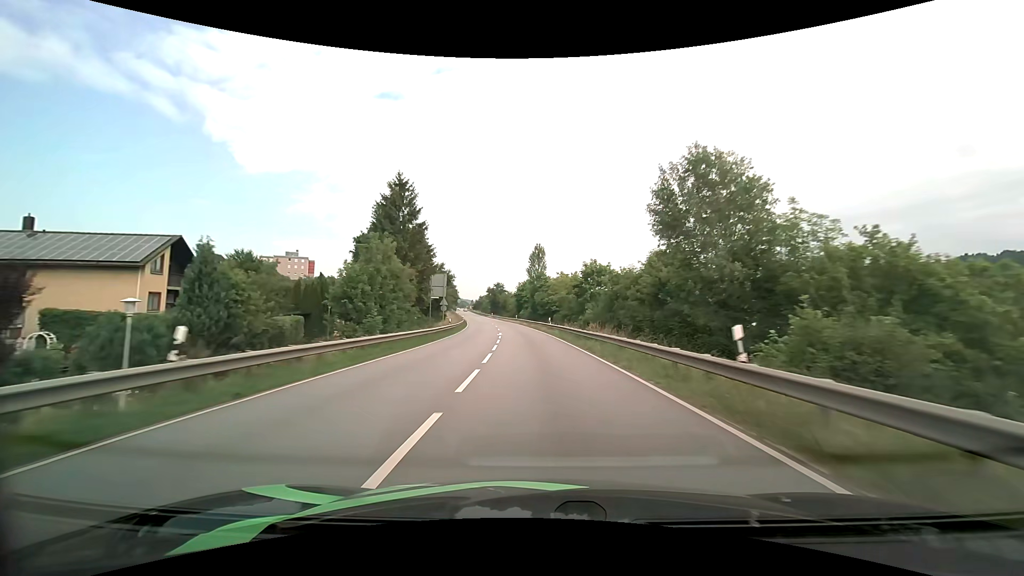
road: primary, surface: asphalt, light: Day
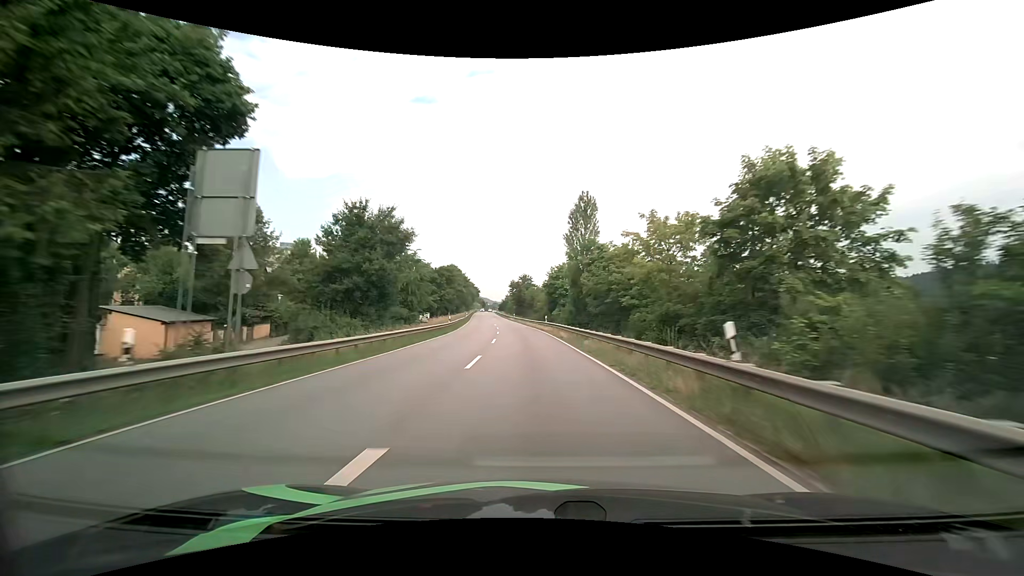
(-1.1, +38.6) m; -4°
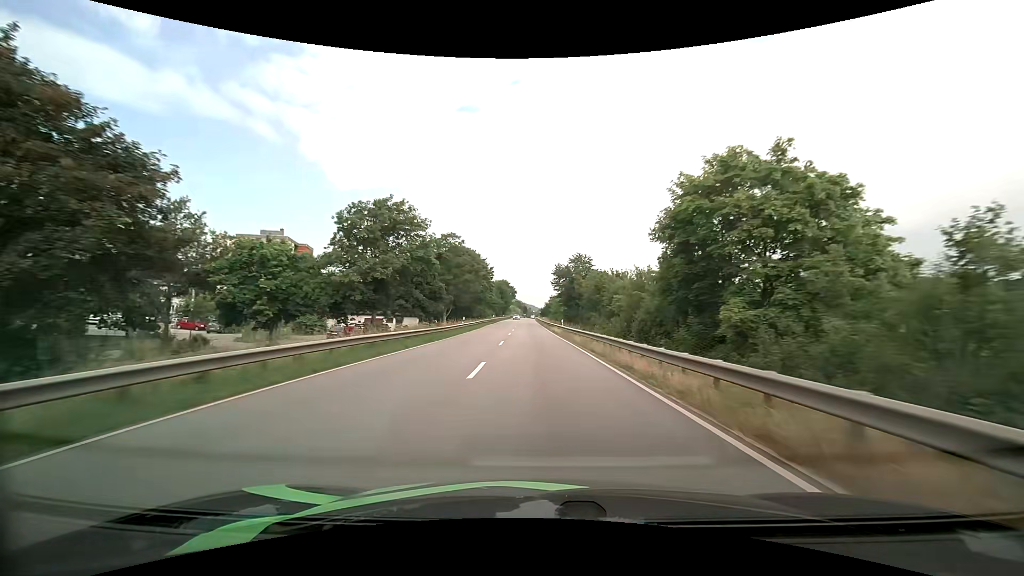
(-2.6, +50.0) m; -5°
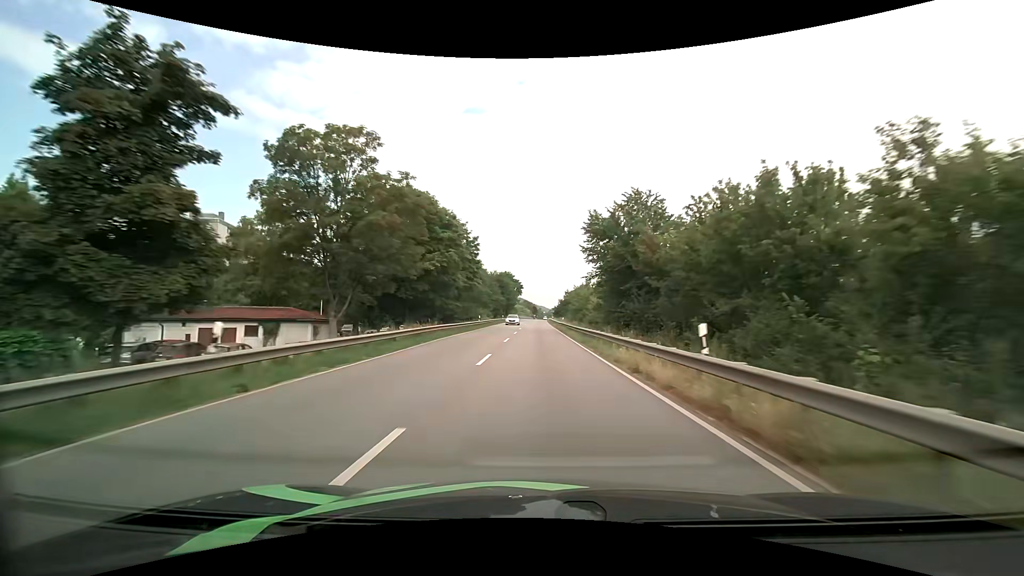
(-0.6, +37.2) m; -1°
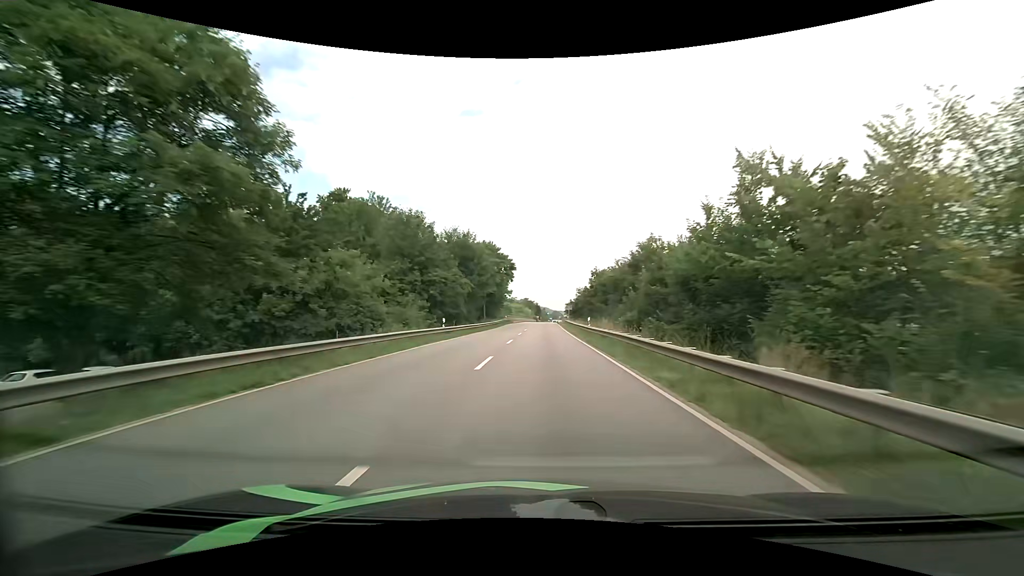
(-0.4, +61.3) m; 0°
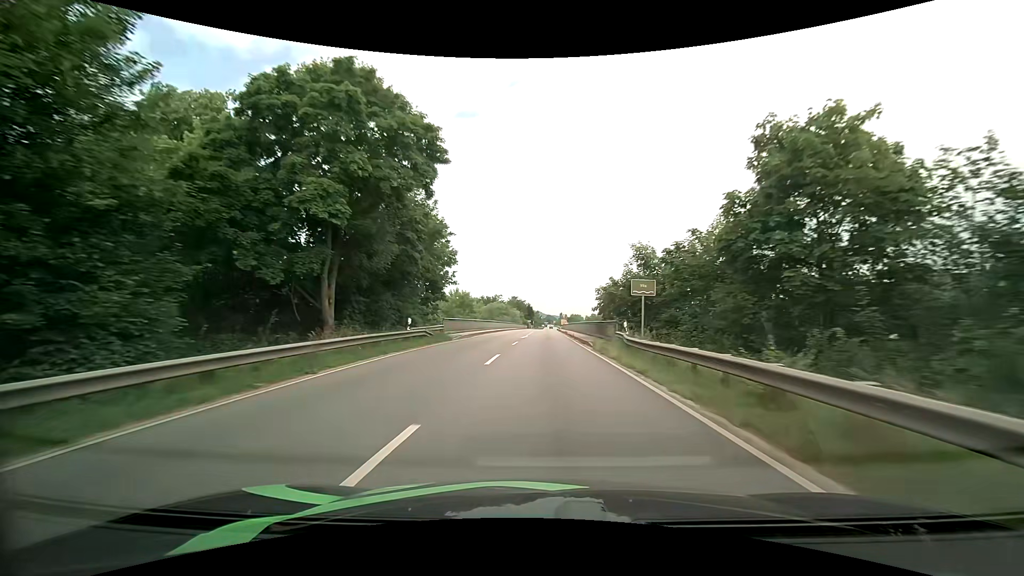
(+0.2, +58.0) m; +1°
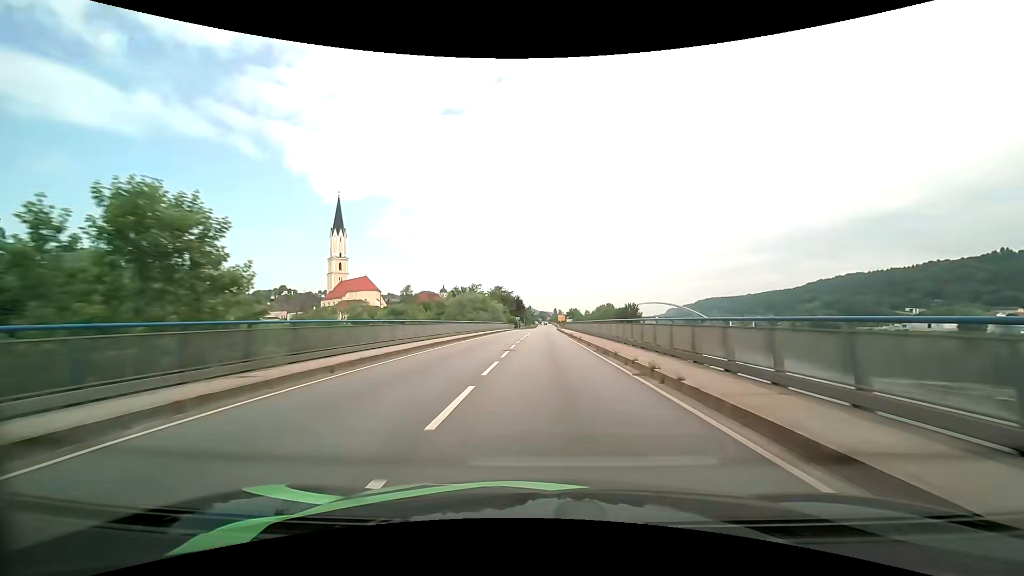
(+0.3, +44.7) m; +1°
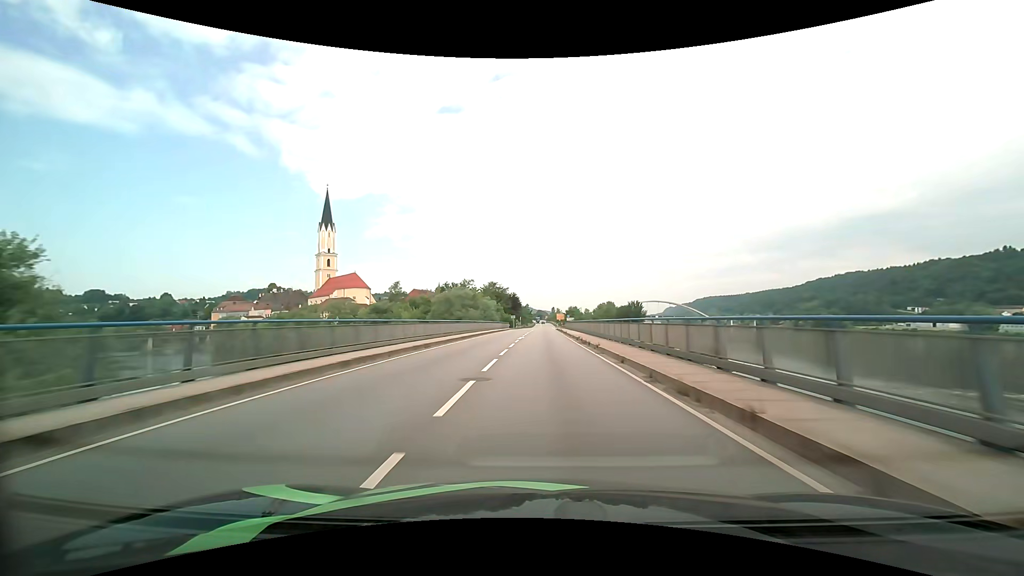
(0.0, +11.2) m; 0°
(0, +10) (0, +20) (0, +30) (0, +40) (0, +50) (0, +60) (0, +70) (+1, +80) (+1, +90) (+1, +100) m
